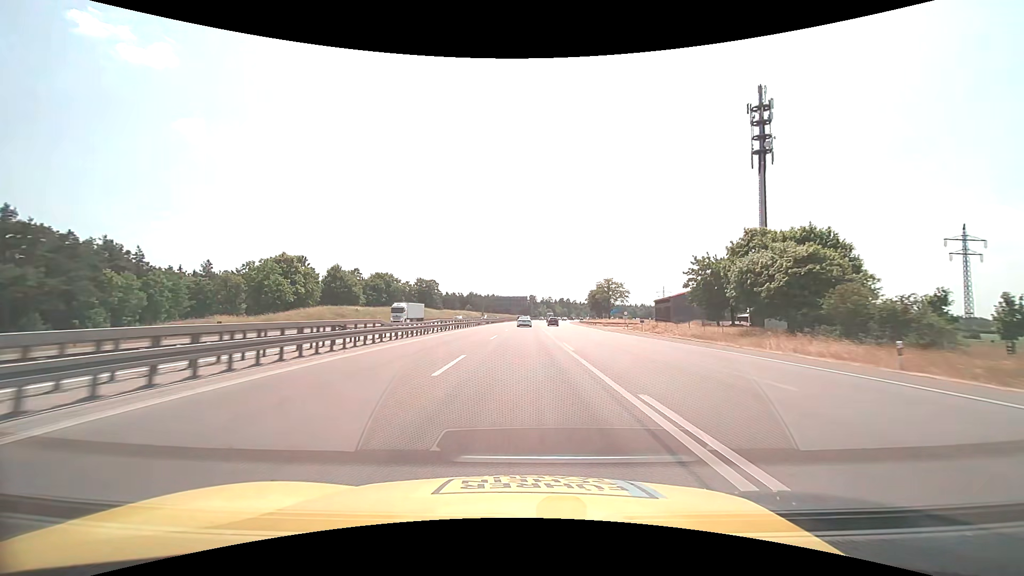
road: motorway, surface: asphalt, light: Day
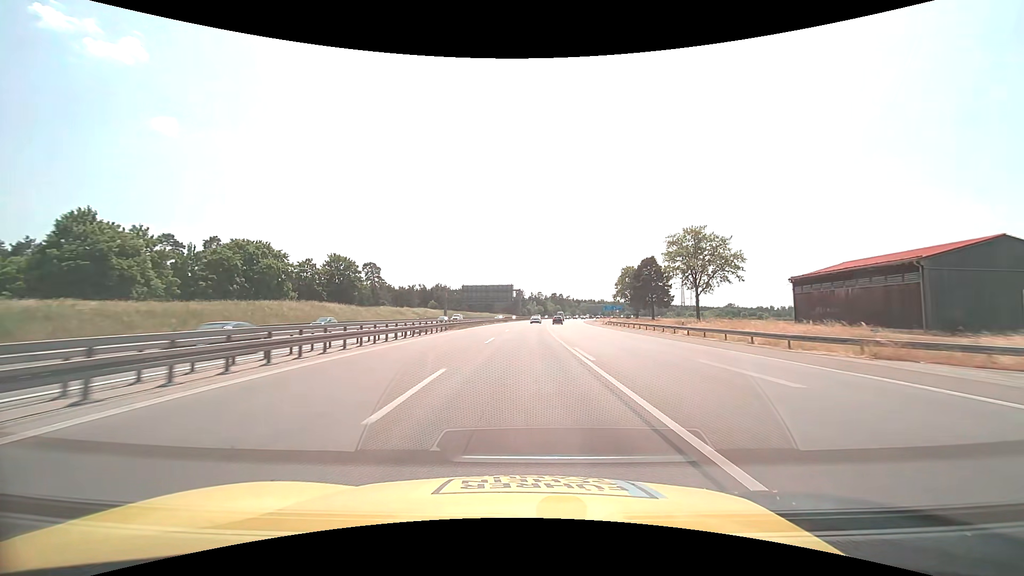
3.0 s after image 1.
(+0.7, +77.4) m; +1°
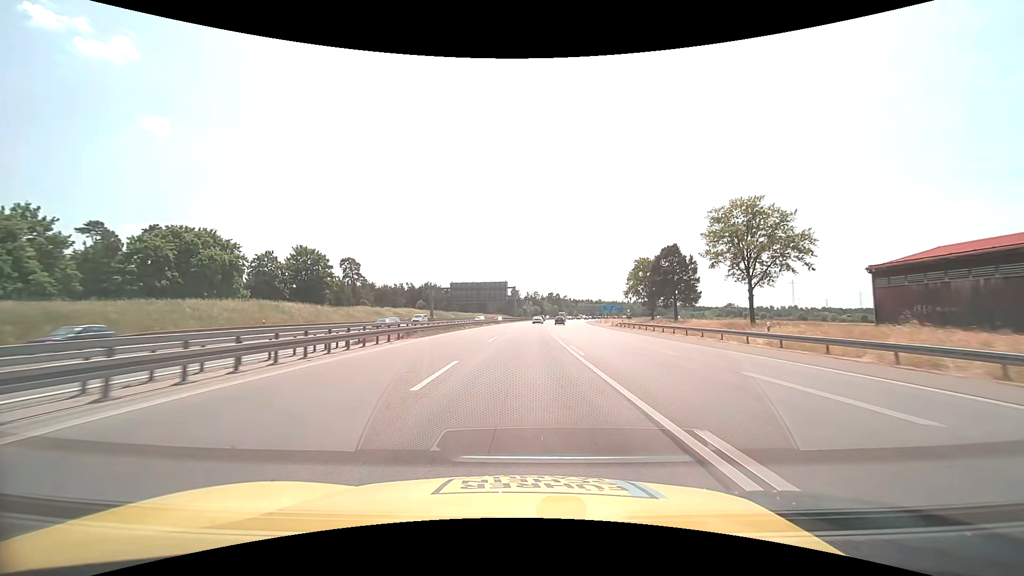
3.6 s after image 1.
(+0.1, +15.5) m; 0°
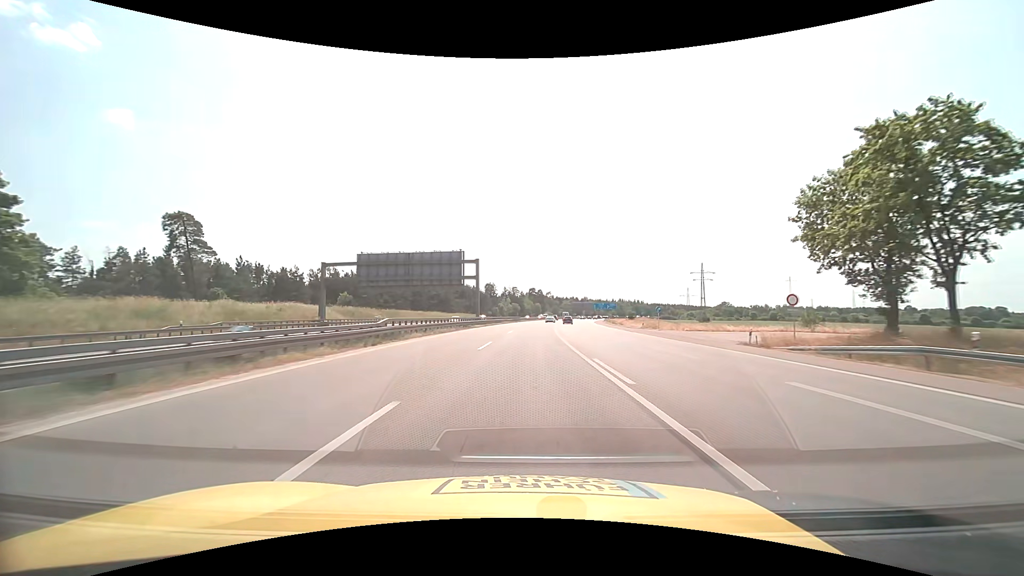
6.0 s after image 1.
(+1.3, +61.9) m; +3°
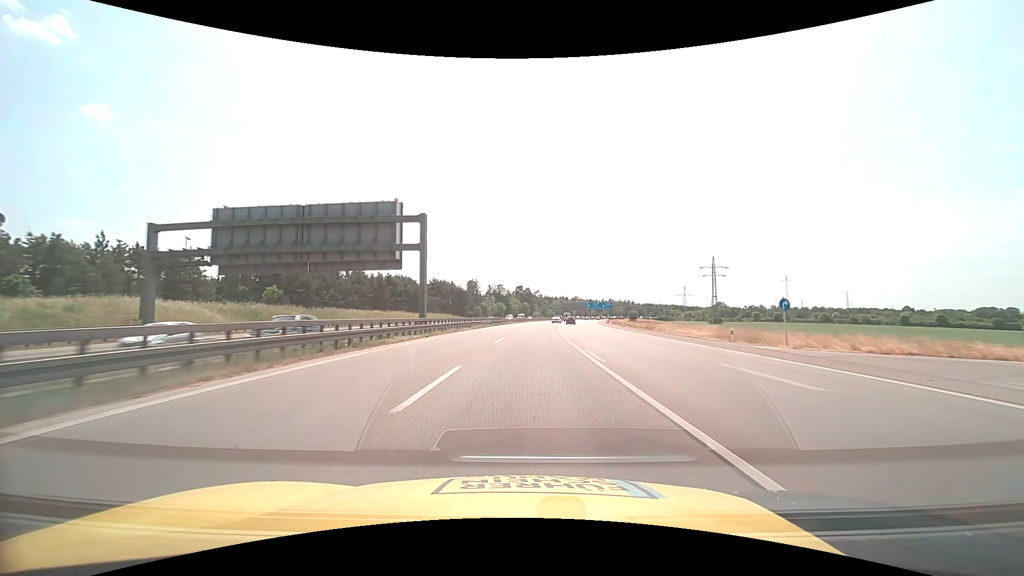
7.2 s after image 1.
(+0.4, +31.0) m; +1°
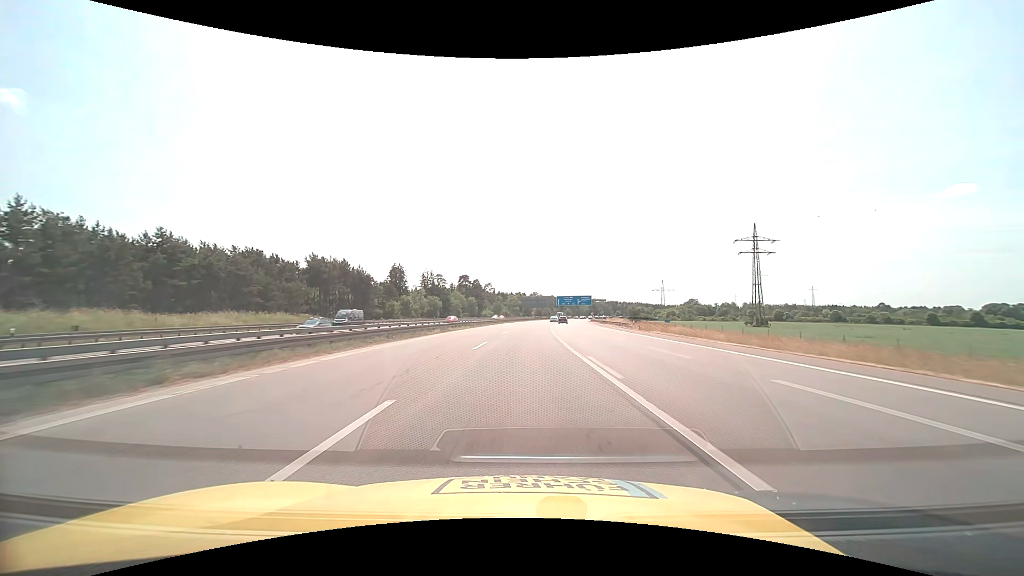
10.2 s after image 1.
(+3.6, +77.3) m; +5°
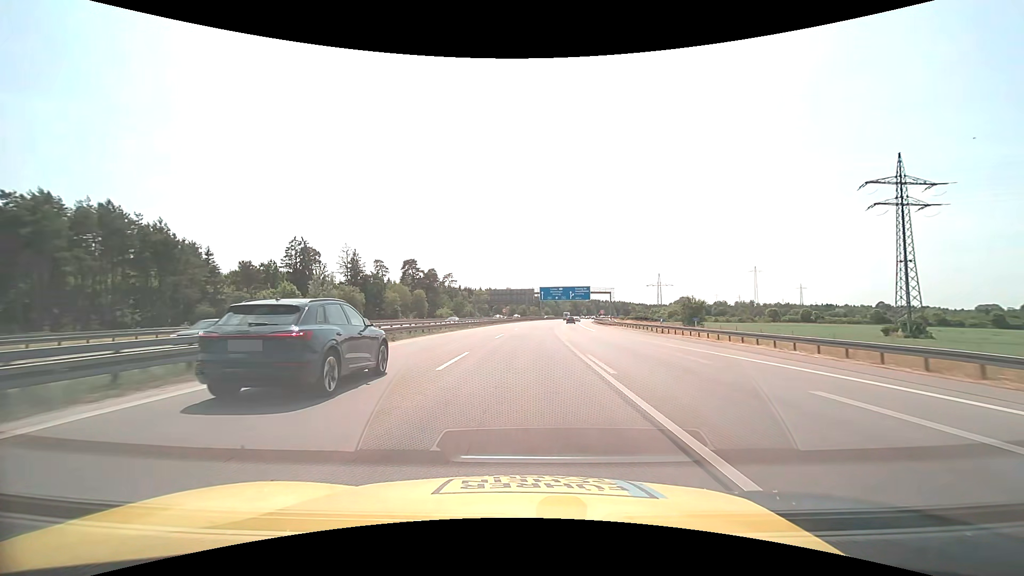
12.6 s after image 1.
(+1.6, +61.9) m; +3°
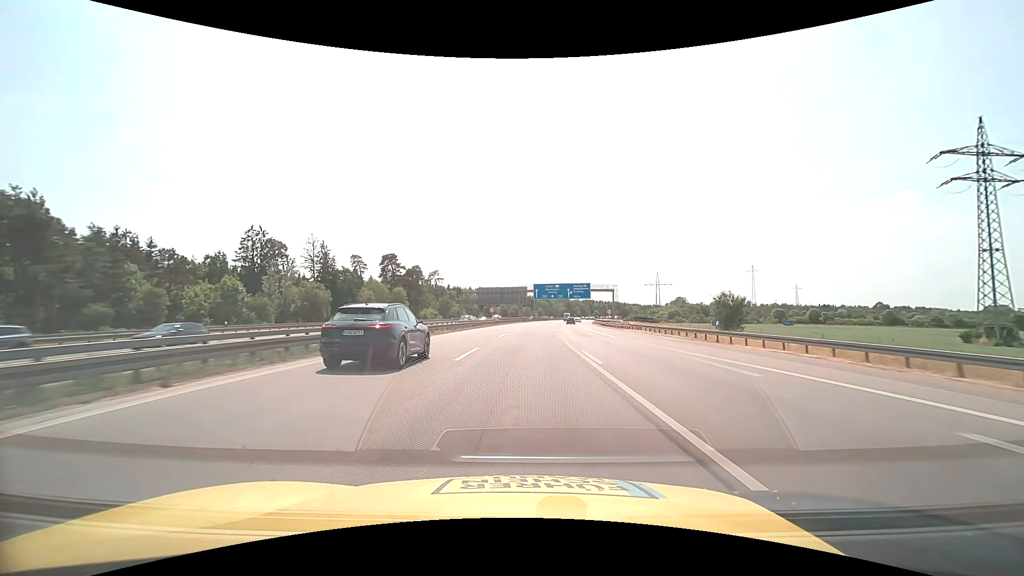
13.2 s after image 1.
(+0.1, +15.5) m; +1°
(0, +10) (0, +20) (+1, +30) (+1, +40) (+1, +50) (+2, +60) (+3, +70) (+4, +80) (+5, +90) (+6, +100) m
